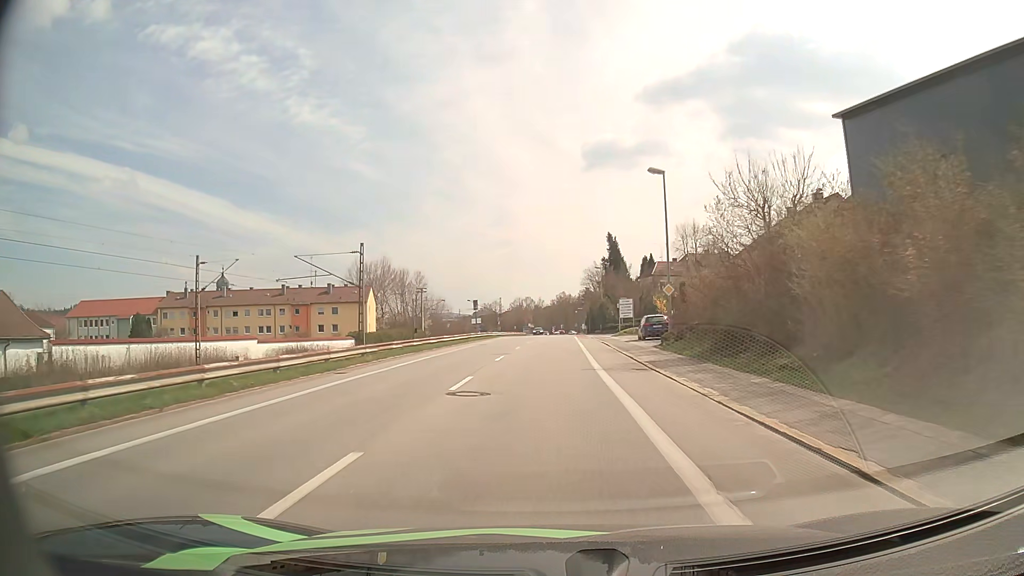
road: unclassified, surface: asphalt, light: Day
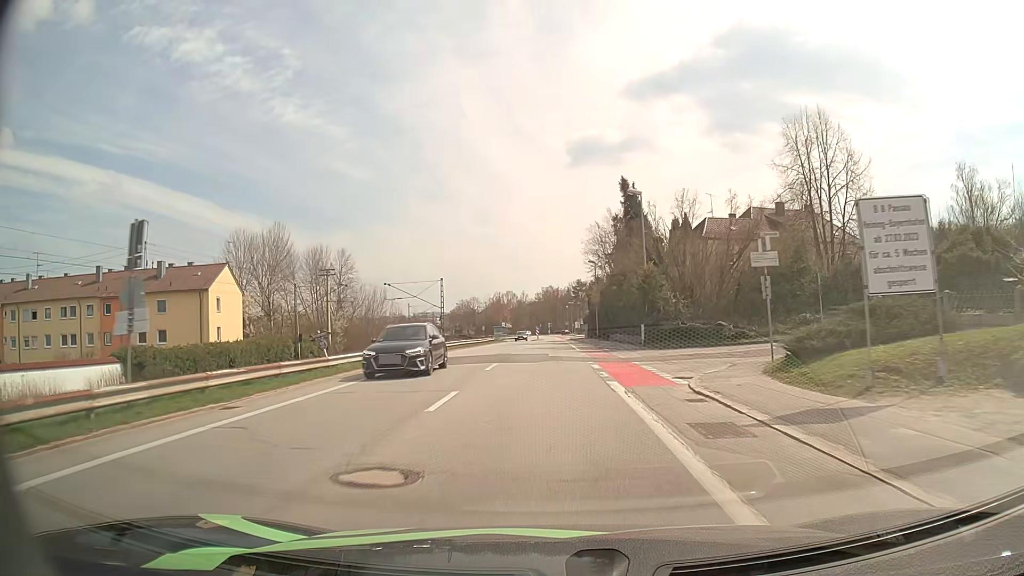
(+0.9, +48.0) m; +1°
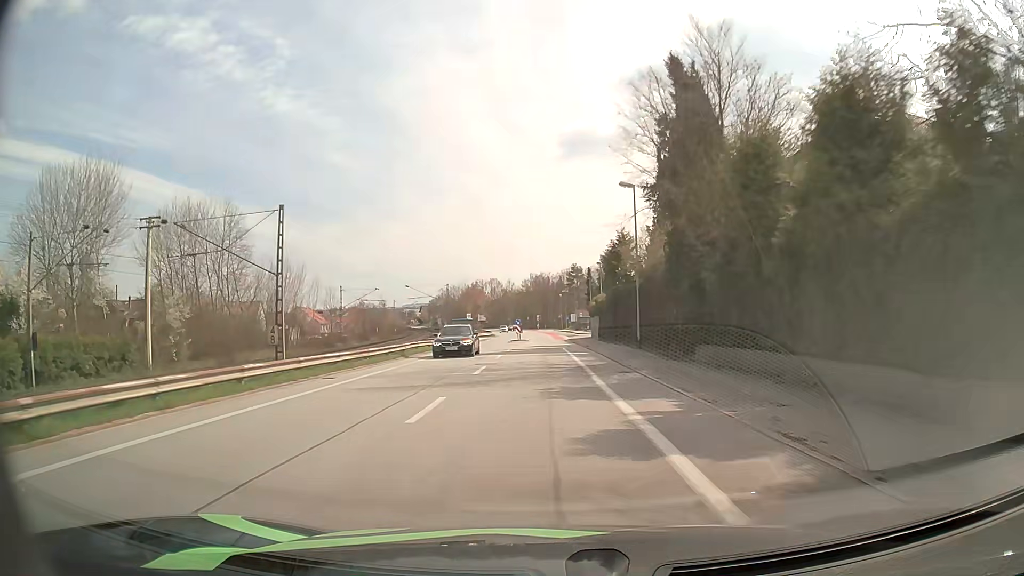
(+0.1, +37.6) m; +1°
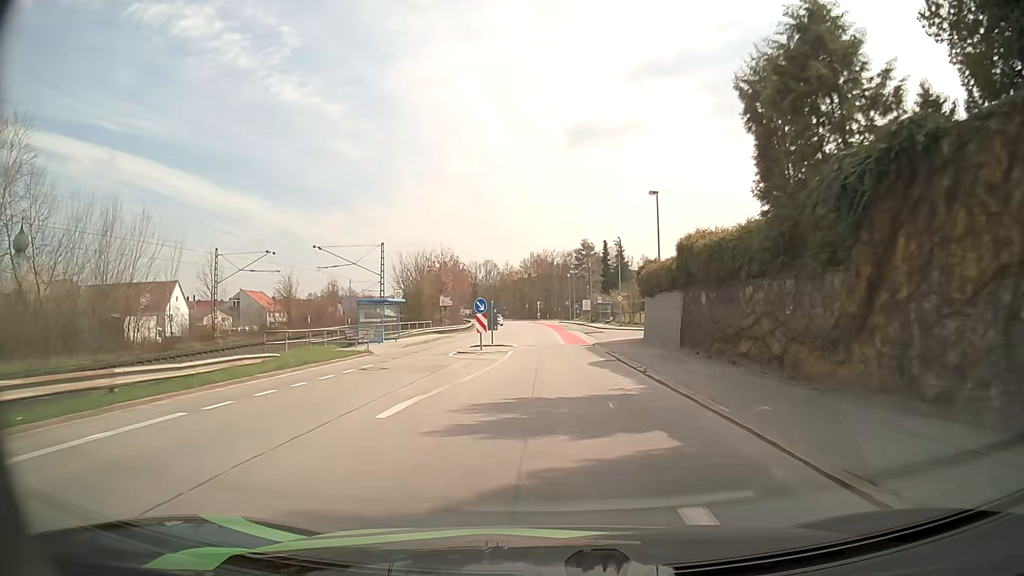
(0.0, +37.0) m; -1°
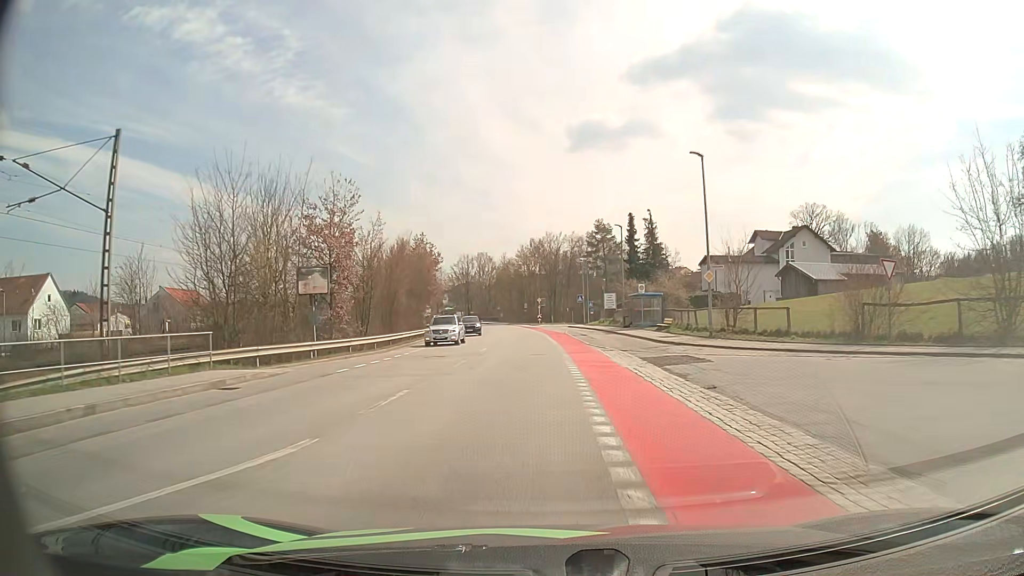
(+0.4, +35.2) m; 0°
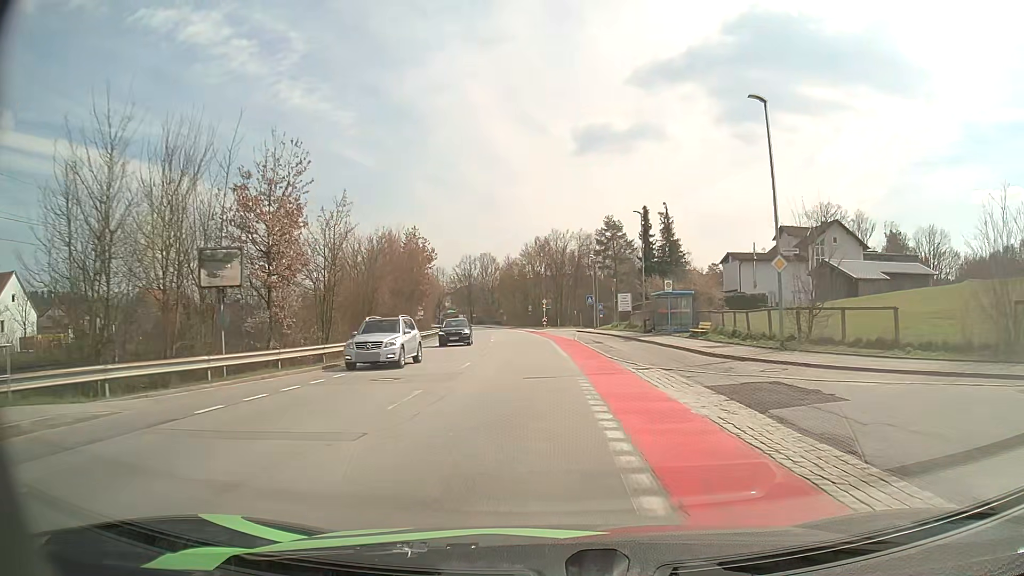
(0.0, +8.4) m; -1°
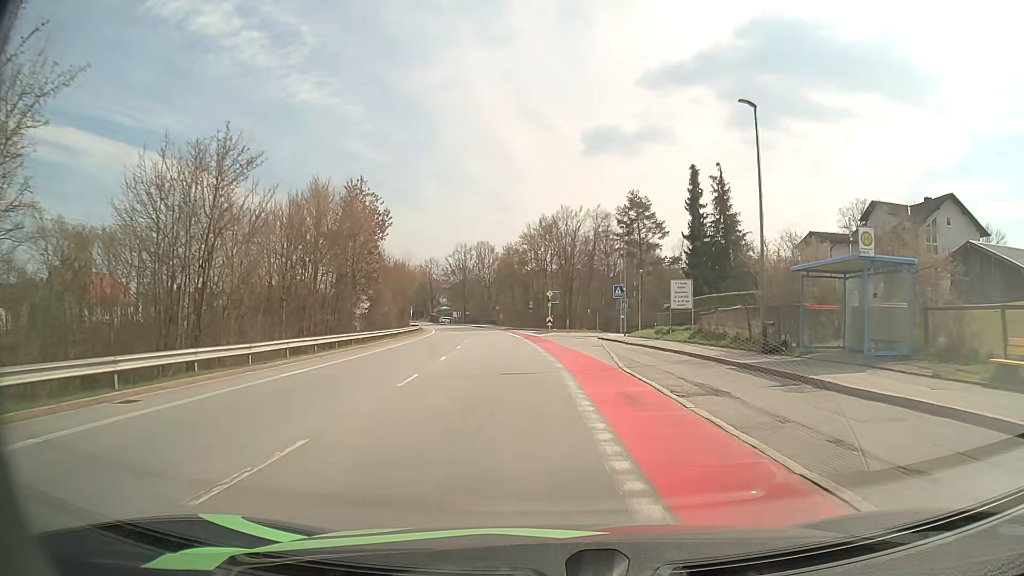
(-0.1, +24.2) m; 0°
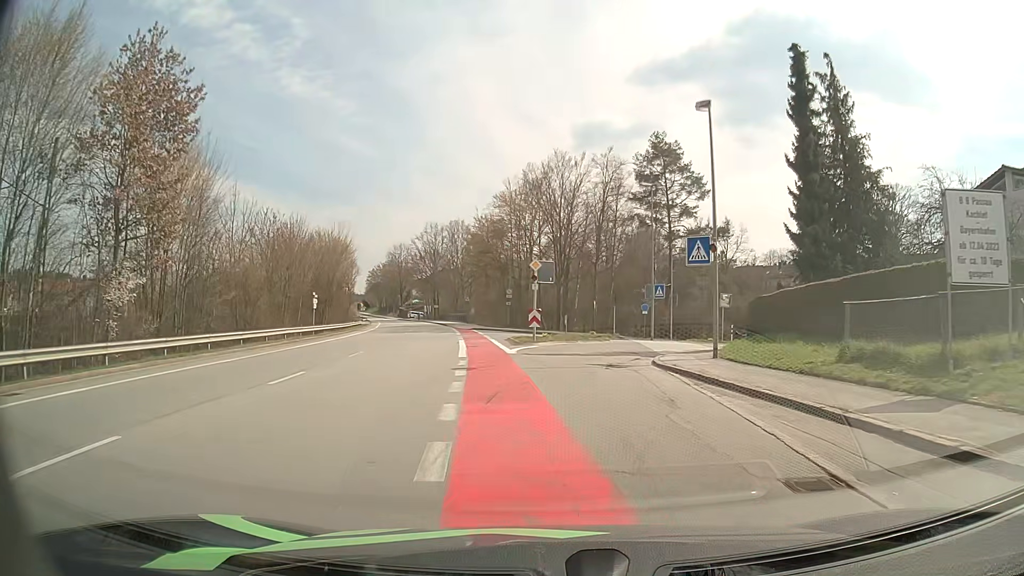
(+0.1, +27.9) m; +1°
(0, +10) (+1, +20) (+4, +29) (+9, +38) (+15, +46) (+22, +54) (+27, +62) (+33, +70) (+39, +78) (+42, +87) m
